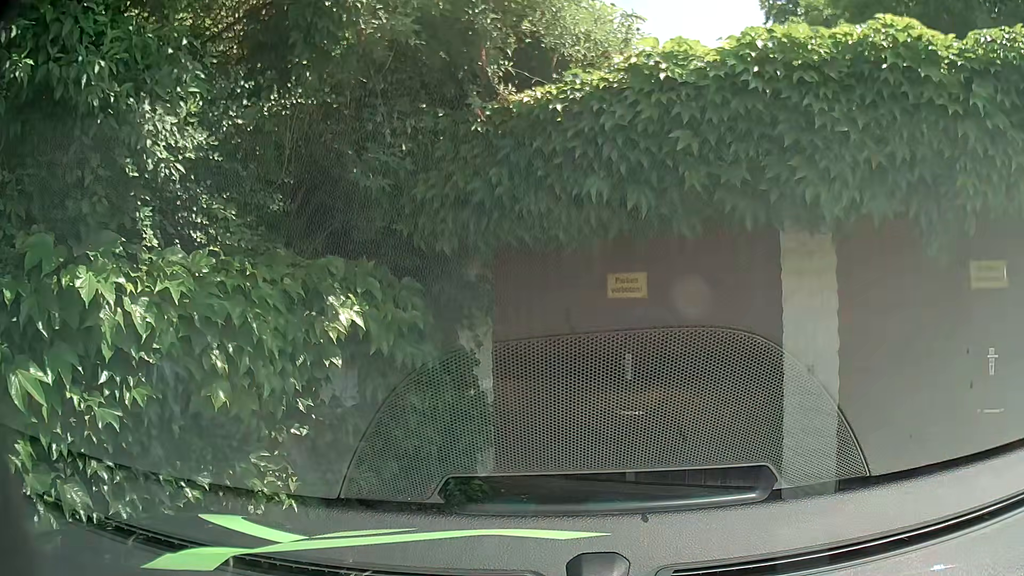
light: Day
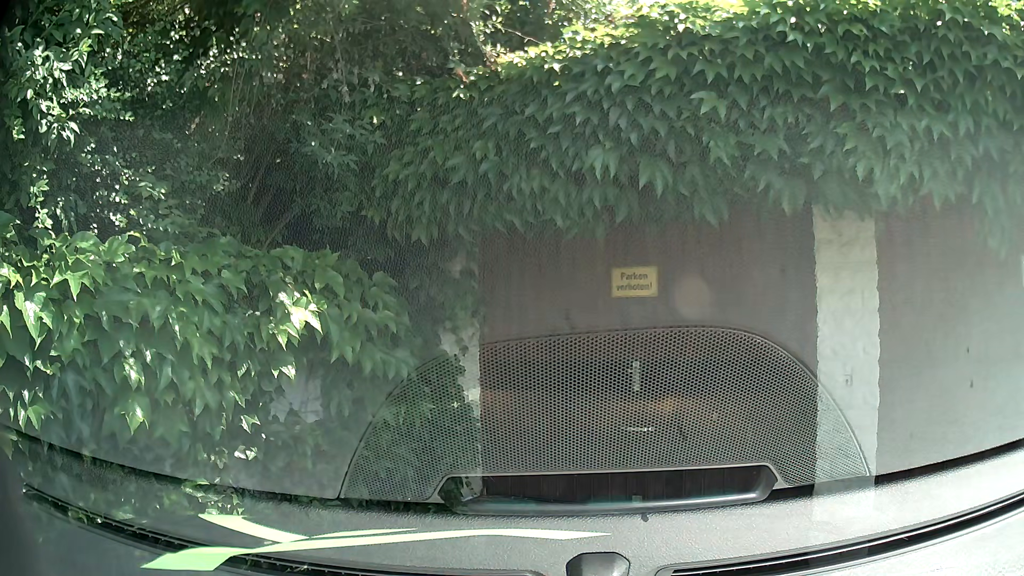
(0.0, +0.7) m; 0°
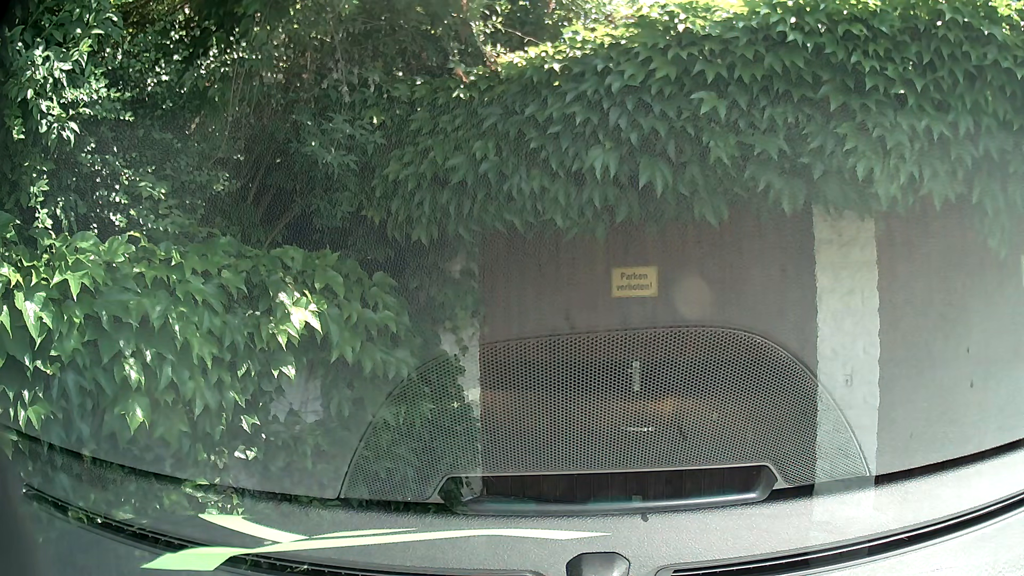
(0.0, 0.0) m; 0°
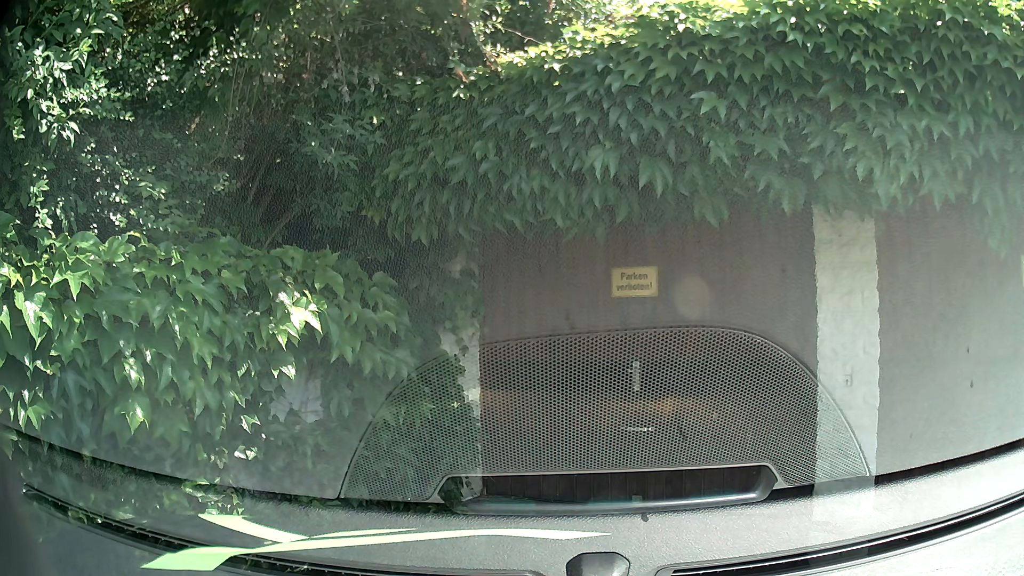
(0.0, 0.0) m; 0°
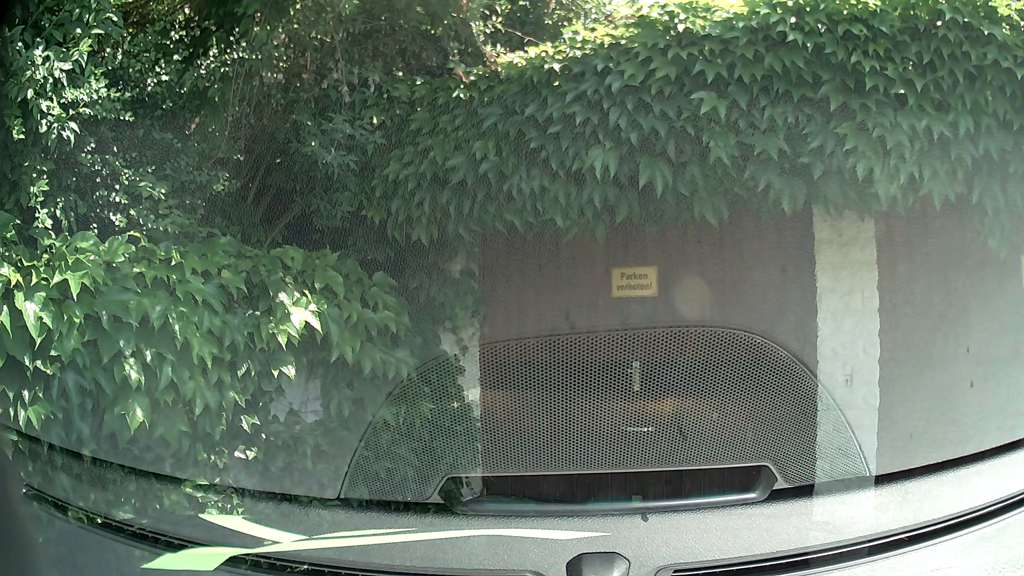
(0.0, 0.0) m; 0°
